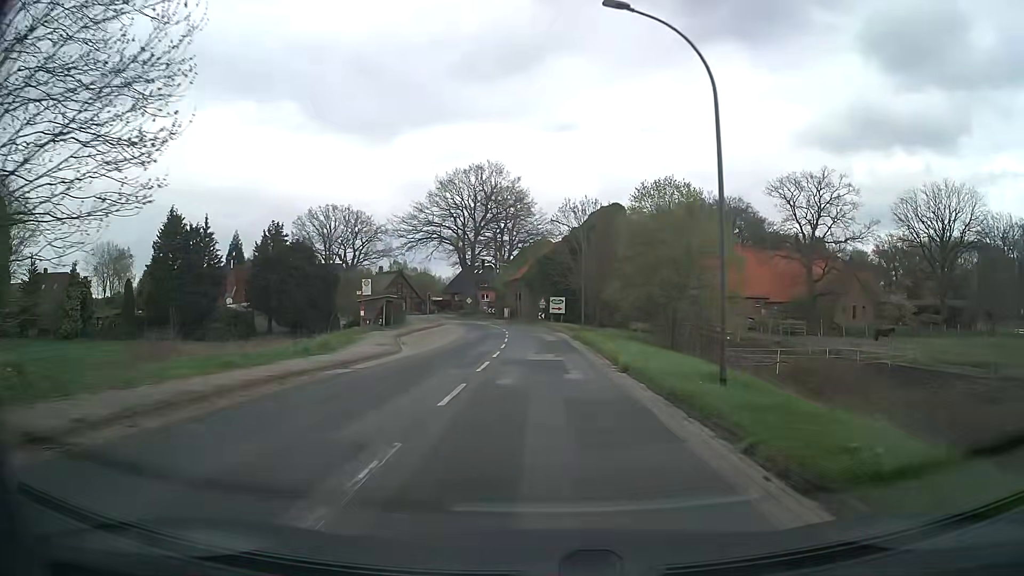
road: secondary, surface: asphalt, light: Day
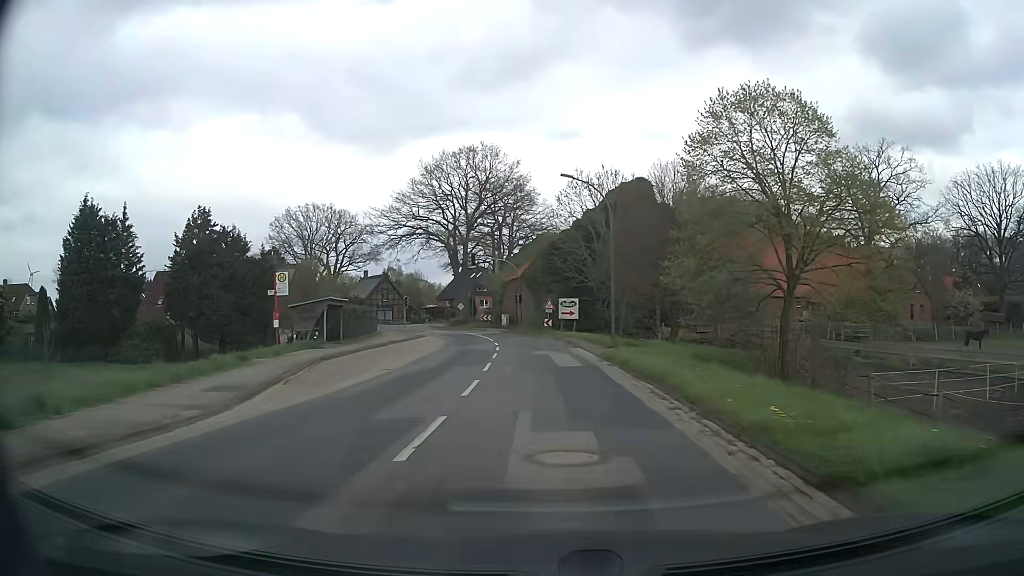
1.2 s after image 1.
(+0.1, +15.5) m; +1°
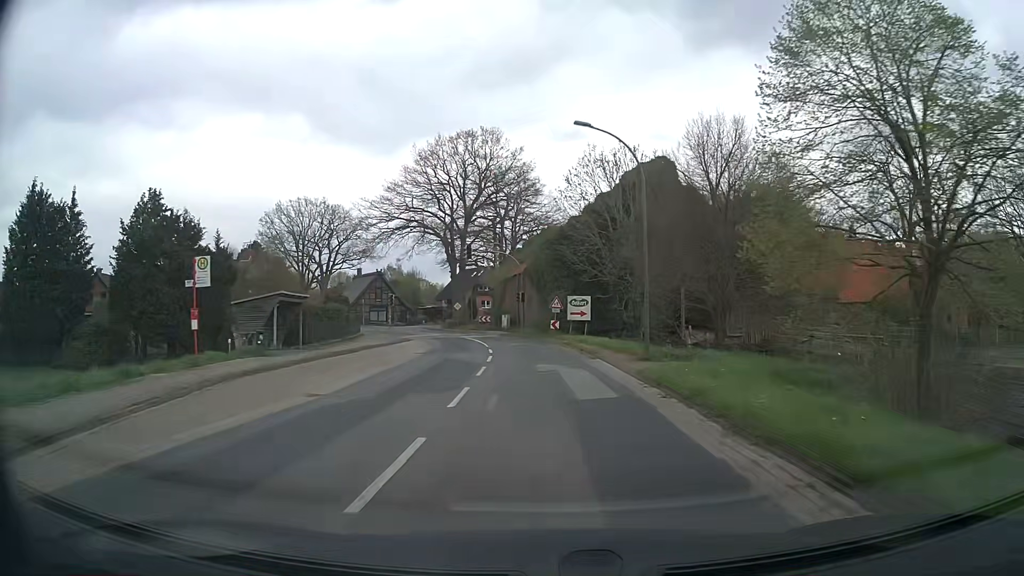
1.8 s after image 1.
(-0.1, +7.7) m; -2°
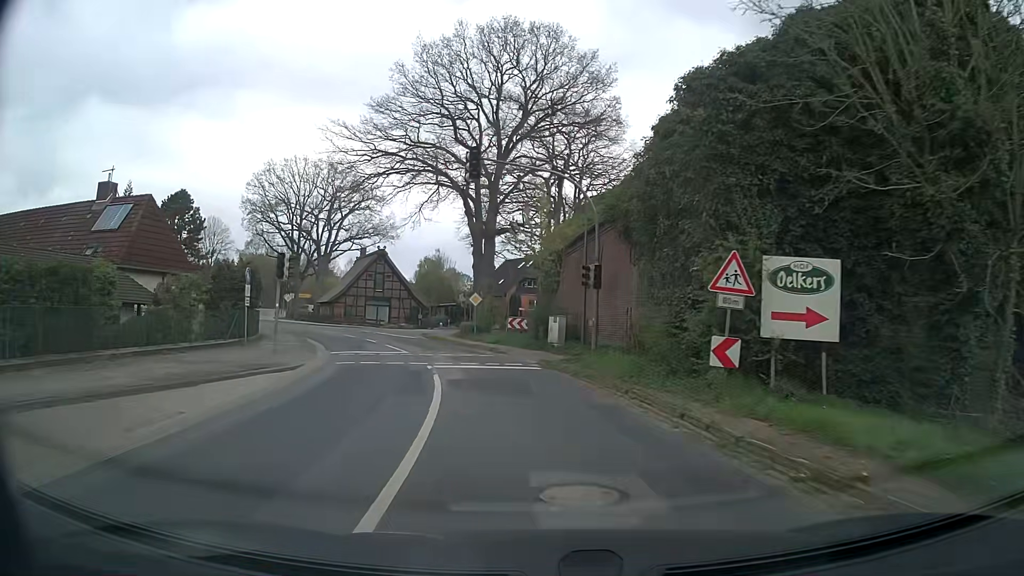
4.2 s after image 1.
(-0.9, +30.9) m; -4°
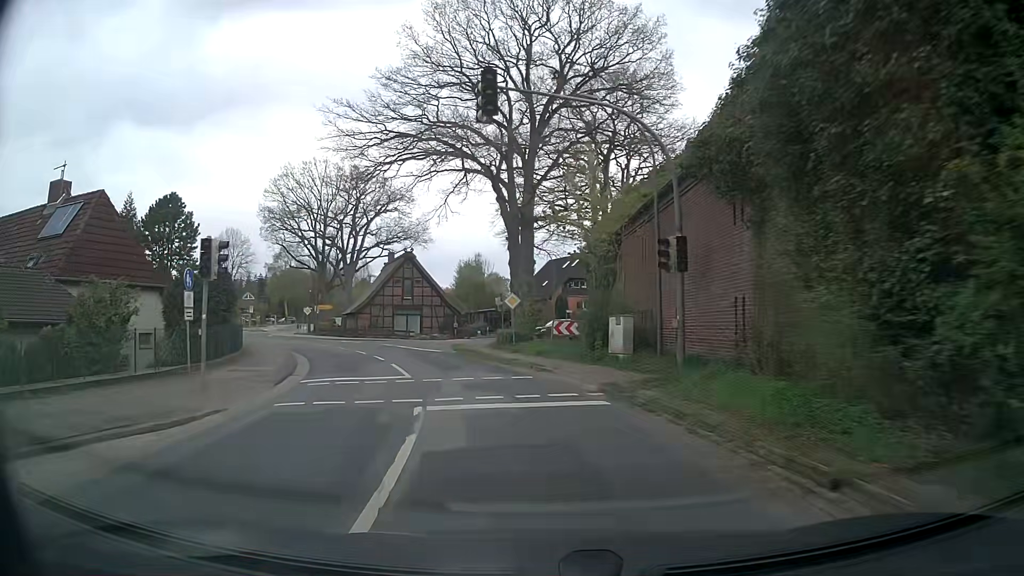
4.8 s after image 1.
(-0.1, +7.7) m; -3°
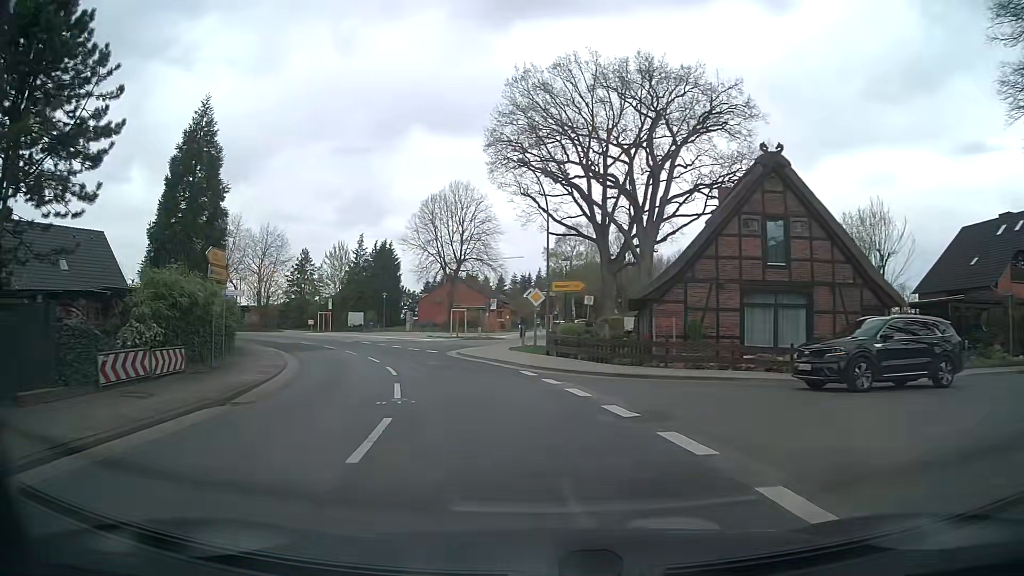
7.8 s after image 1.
(-8.9, +37.0) m; -27°
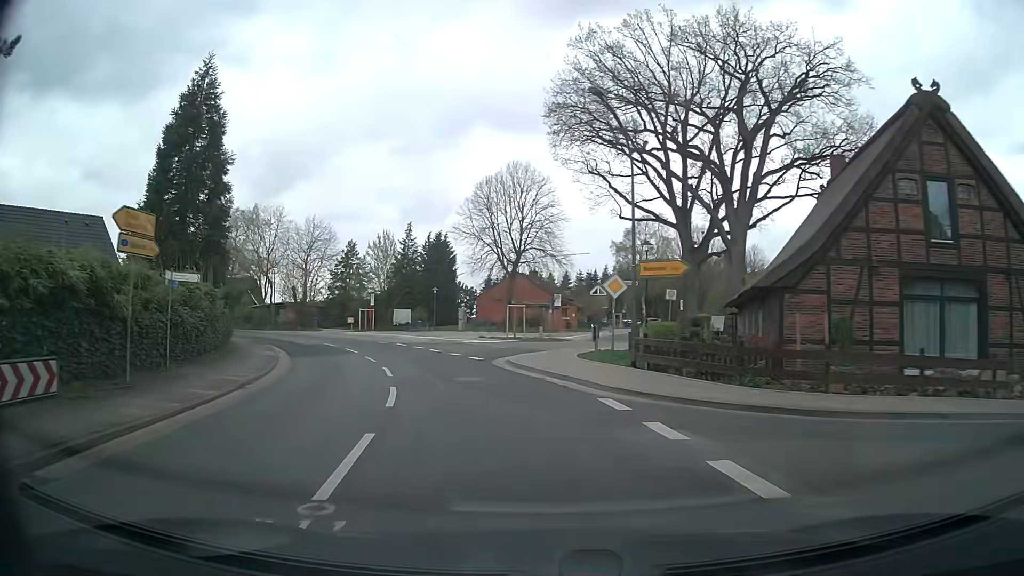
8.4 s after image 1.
(-0.4, +7.7) m; -6°
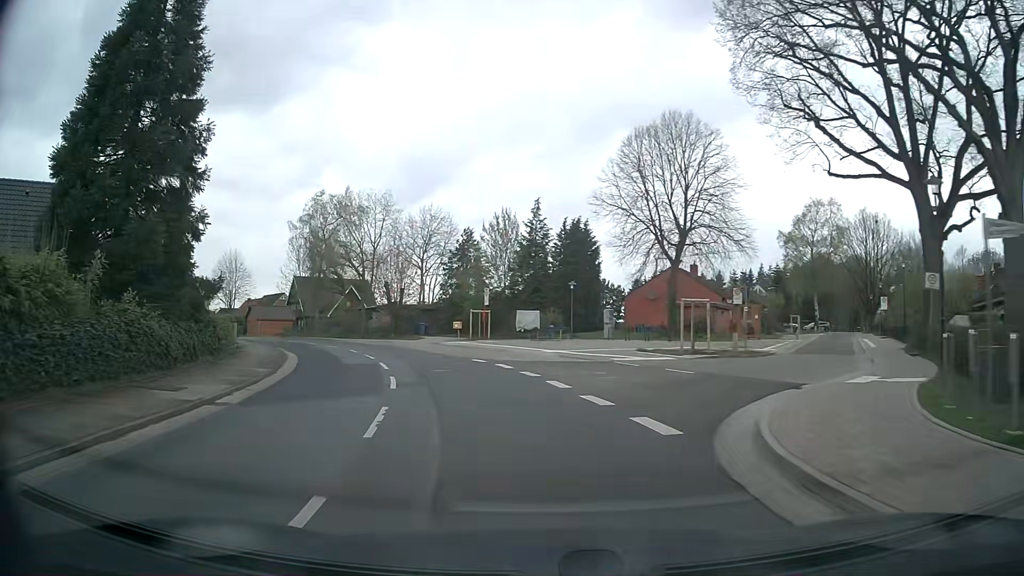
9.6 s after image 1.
(-1.4, +15.3) m; -12°
(-1, +10) (-3, +20) (-6, +29) (-10, +38) (-15, +47) (-21, +55) (-27, +63) (-34, +70) (-40, +78) (-47, +85) m
